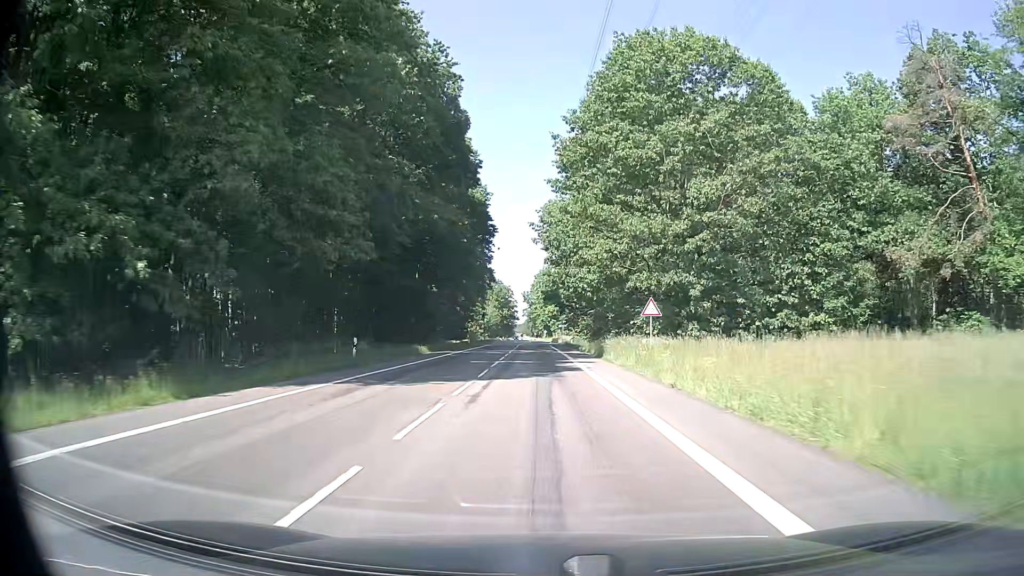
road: secondary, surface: asphalt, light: Day
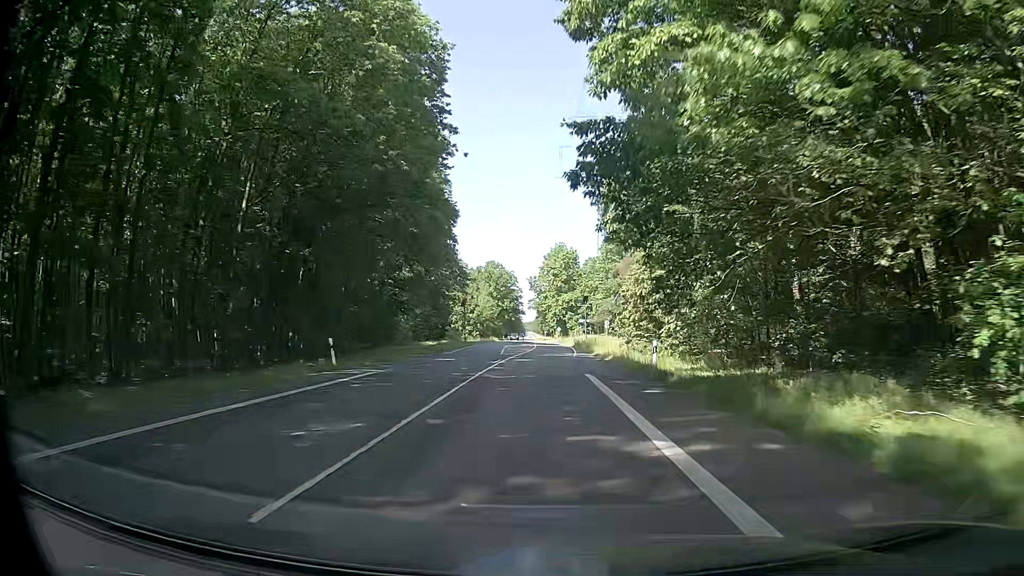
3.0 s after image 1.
(-0.5, +53.9) m; -1°
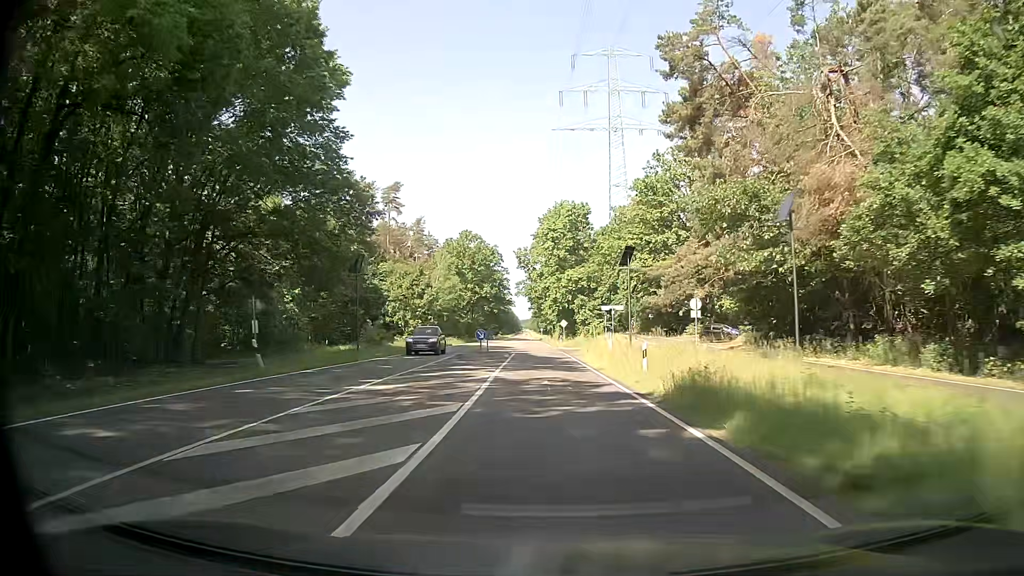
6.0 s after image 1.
(+0.3, +54.0) m; 0°
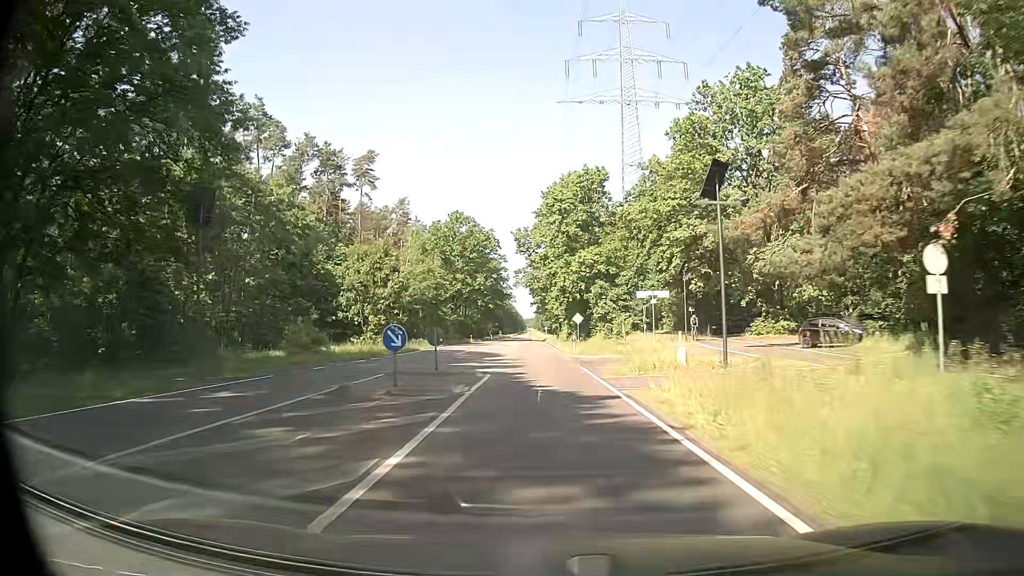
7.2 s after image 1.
(0.0, +21.6) m; -1°
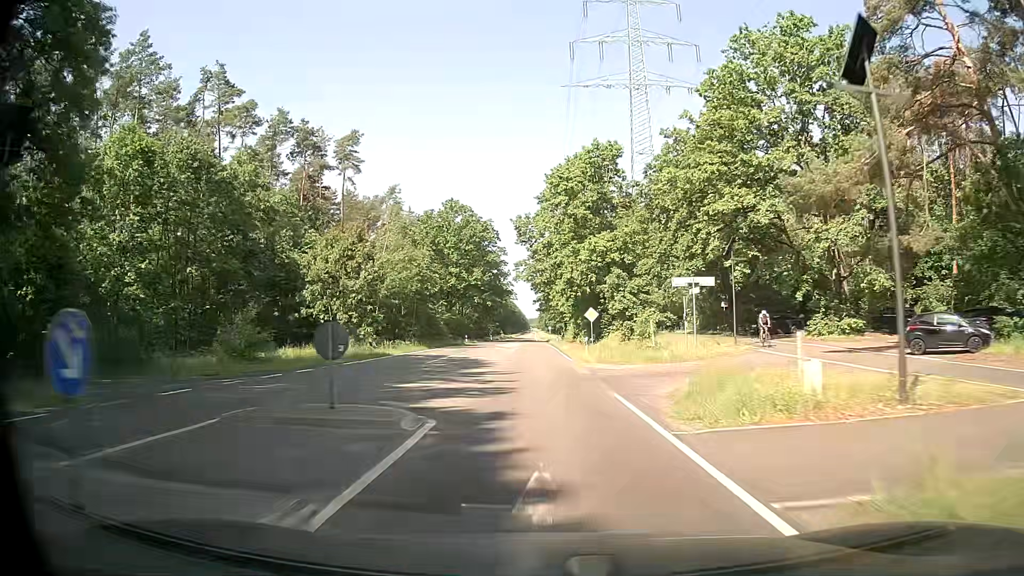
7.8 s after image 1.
(0.0, +10.8) m; 0°
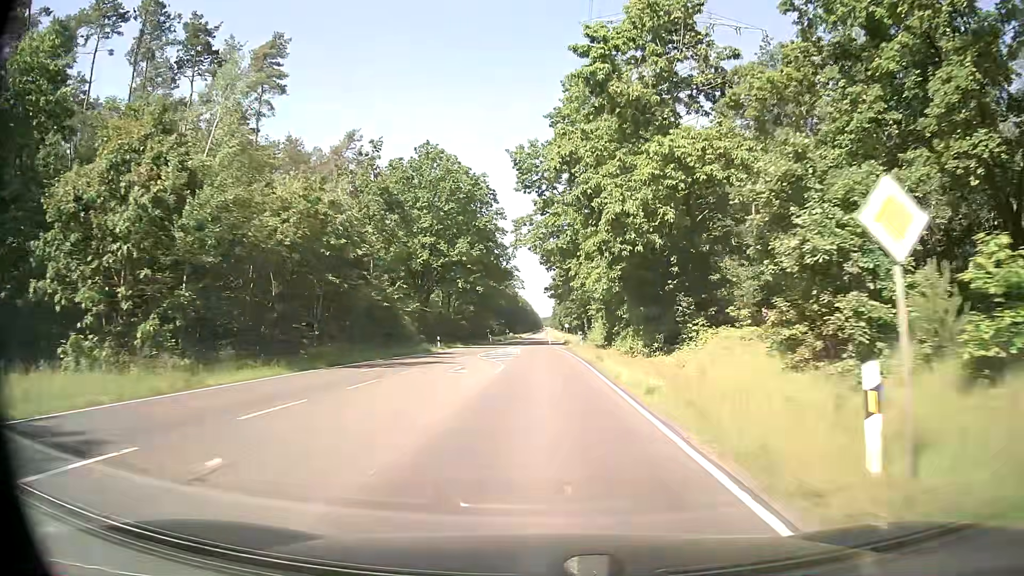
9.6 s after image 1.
(-0.3, +32.4) m; -1°
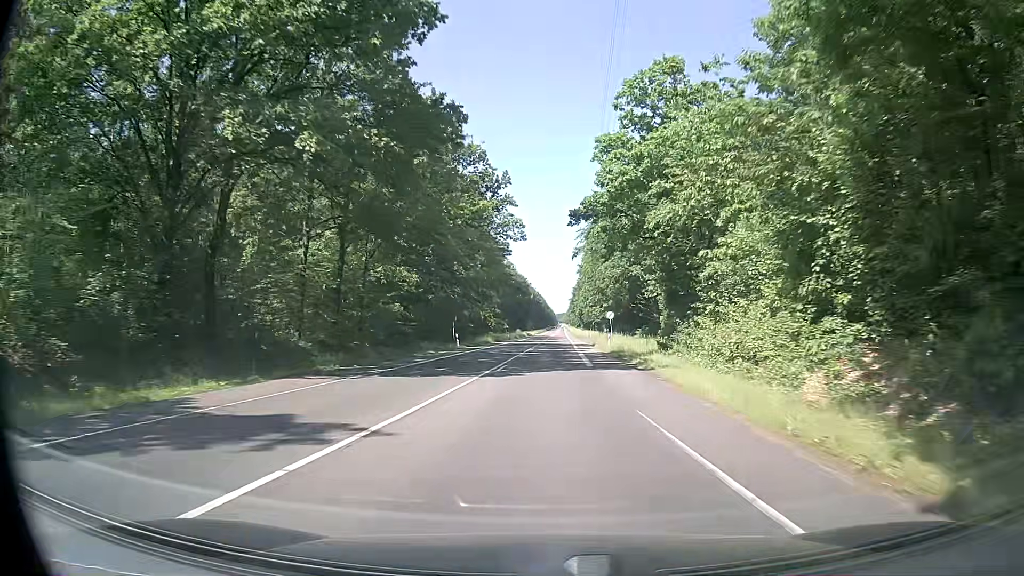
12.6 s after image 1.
(-0.6, +54.0) m; -2°
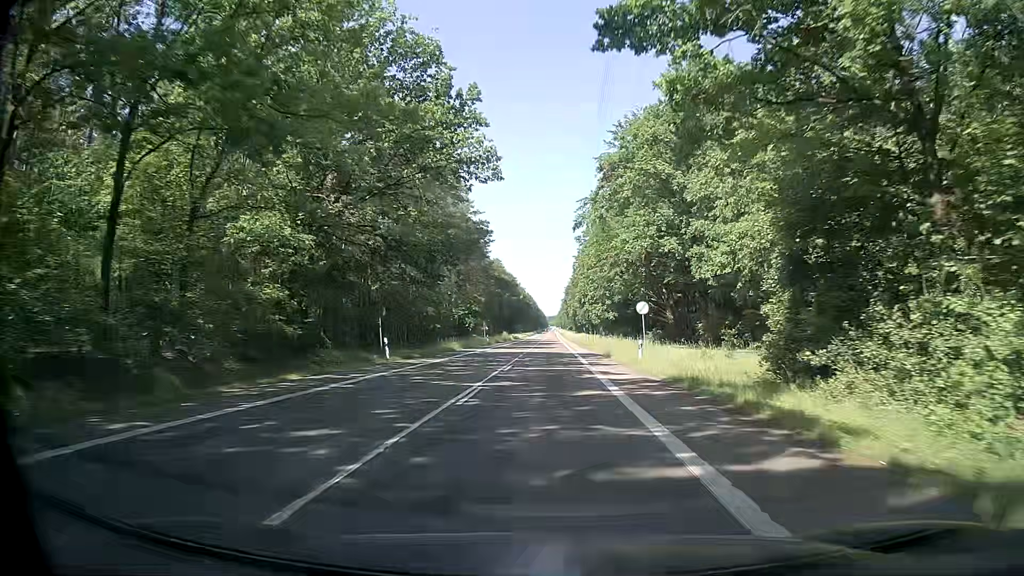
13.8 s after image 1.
(+0.2, +21.8) m; +1°
(0, +10) (0, +20) (0, +30) (0, +40) (0, +50) (+1, +60) (+1, +70) (+1, +80) (+1, +90) (+2, +100) m
